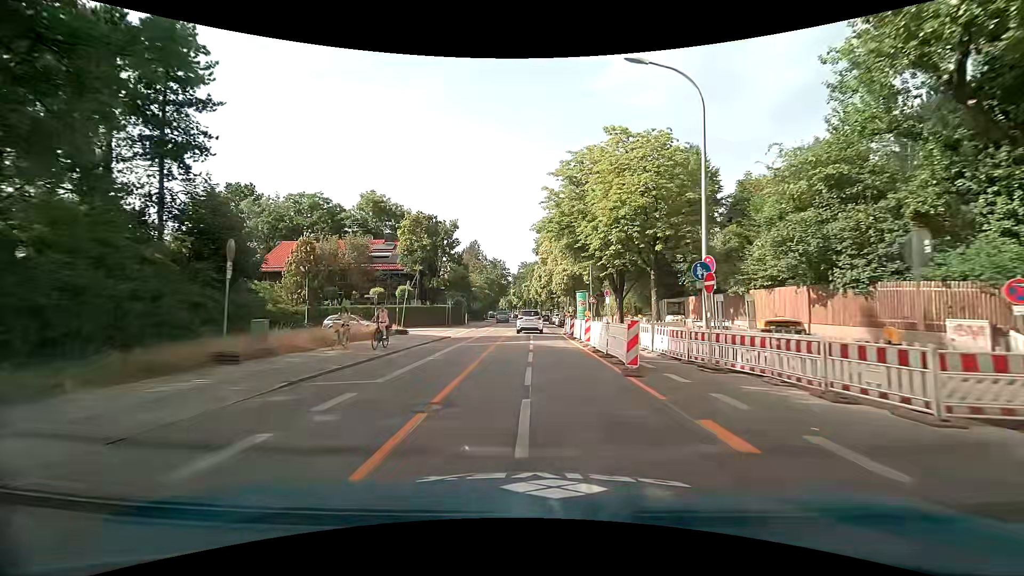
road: secondary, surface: asphalt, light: Day
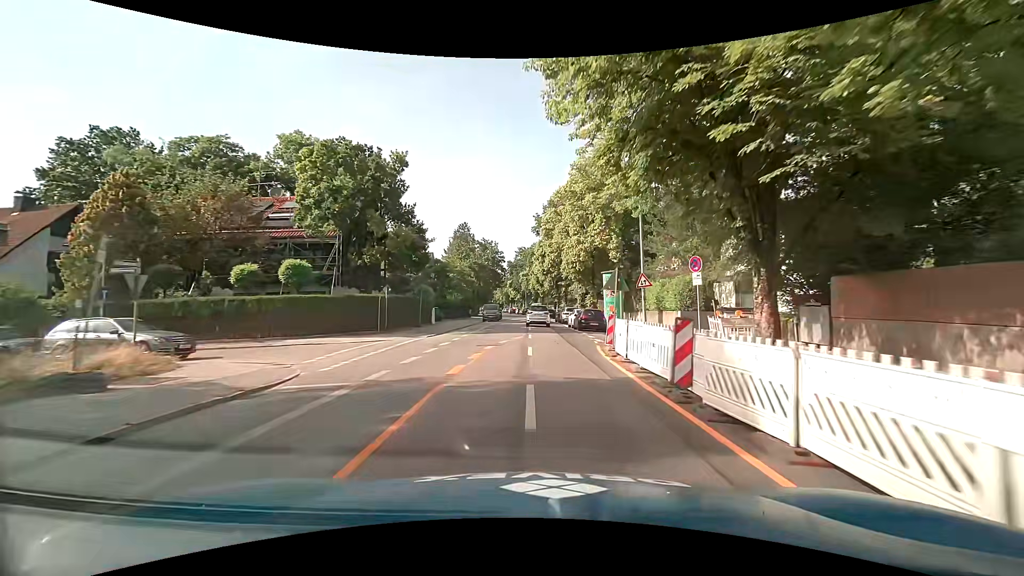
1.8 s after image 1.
(0.0, +21.7) m; 0°
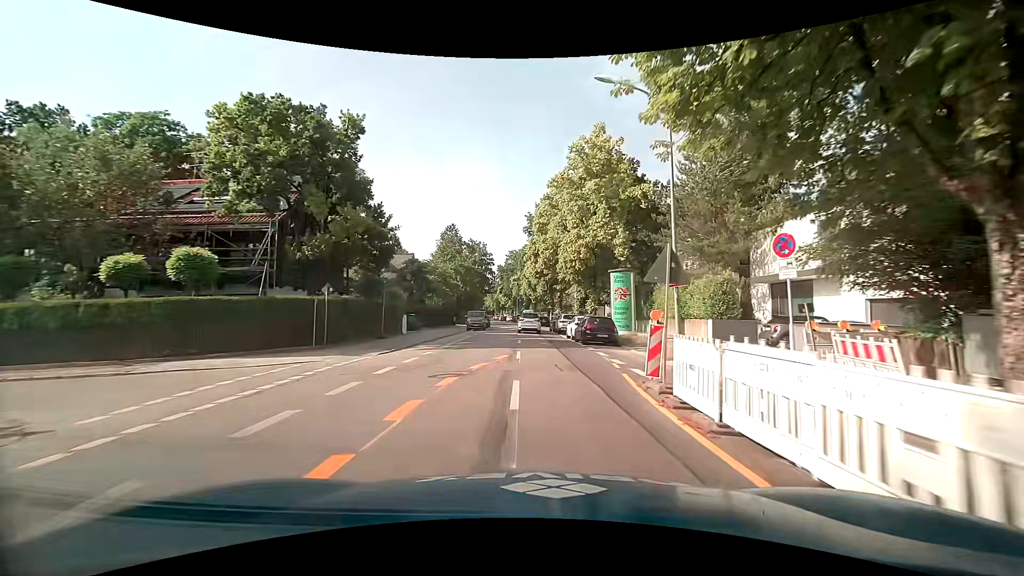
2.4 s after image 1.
(0.0, +7.1) m; +1°
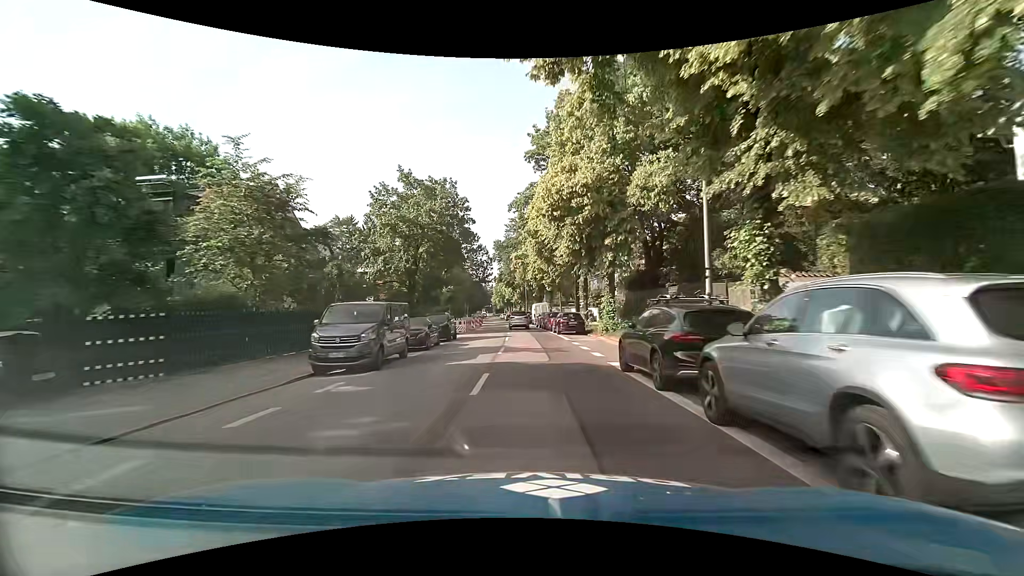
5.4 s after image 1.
(-0.1, +36.3) m; -3°
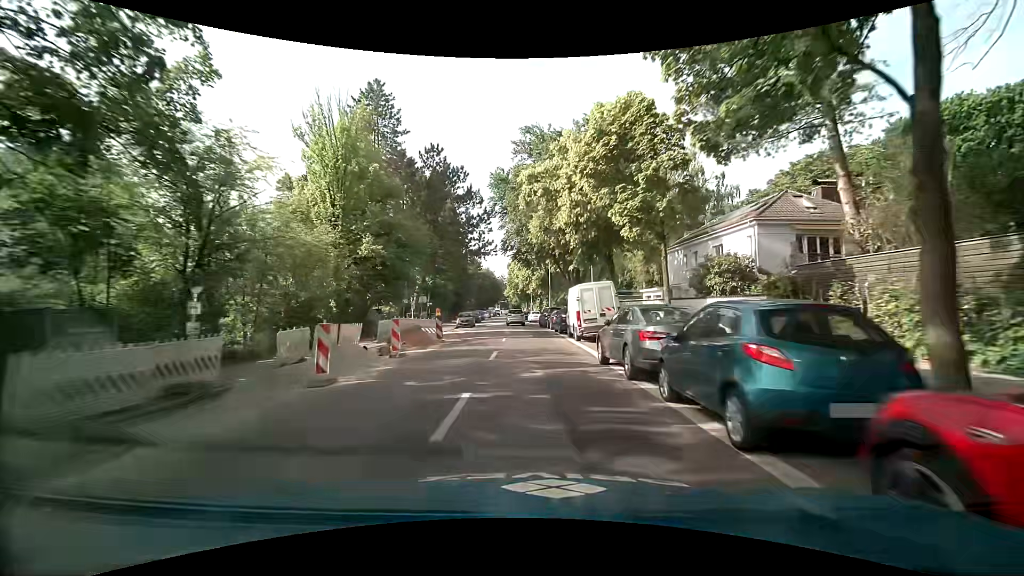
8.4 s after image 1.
(-0.5, +37.2) m; -1°
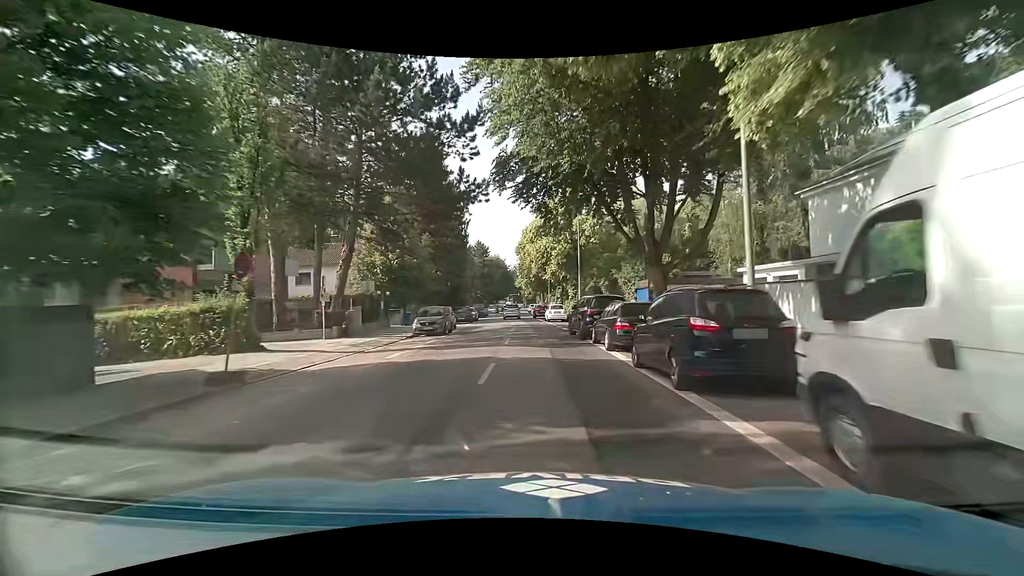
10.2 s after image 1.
(-0.4, +22.5) m; -2°
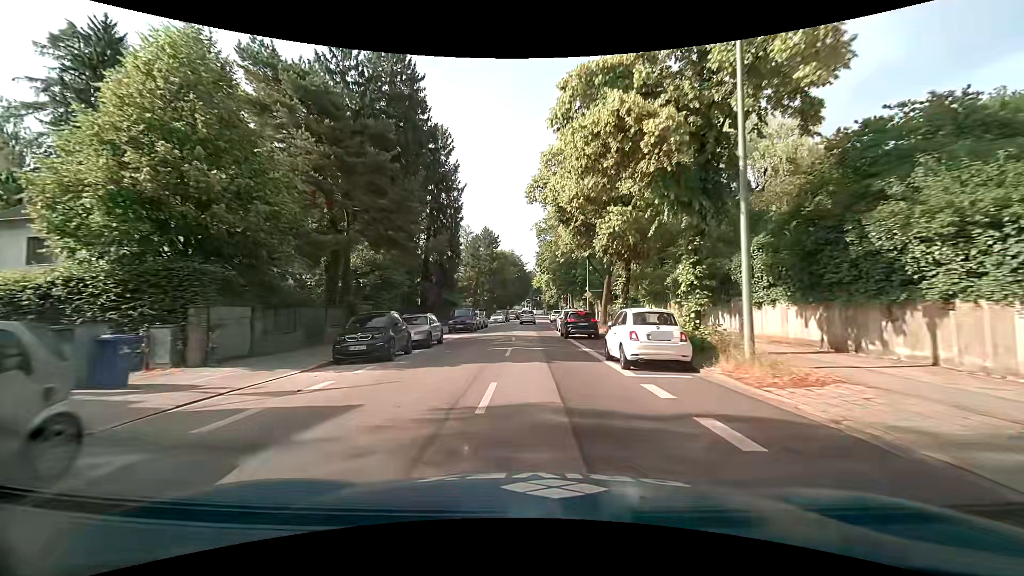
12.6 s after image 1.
(-0.6, +29.1) m; -2°
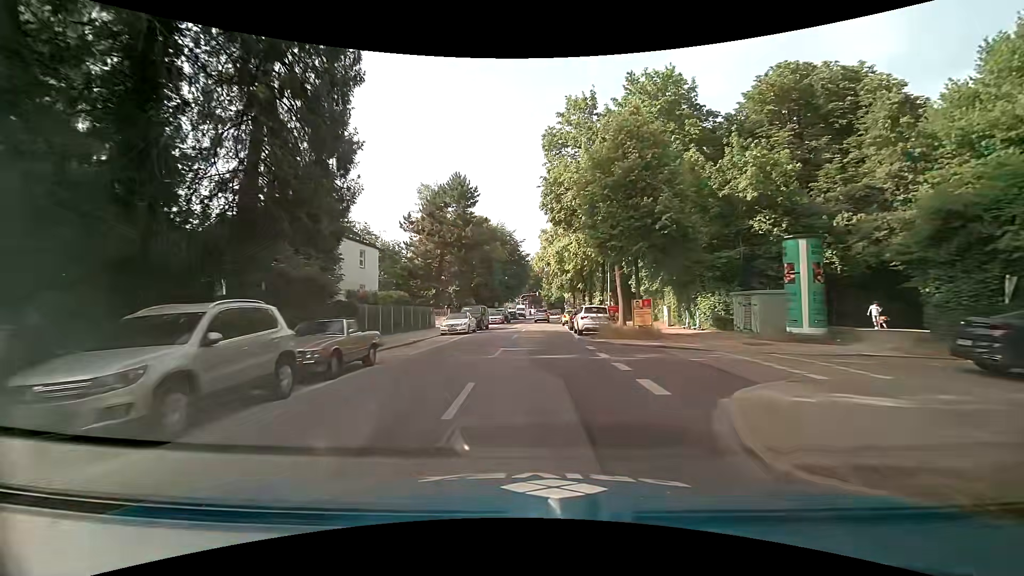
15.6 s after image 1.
(-0.7, +37.0) m; -1°
